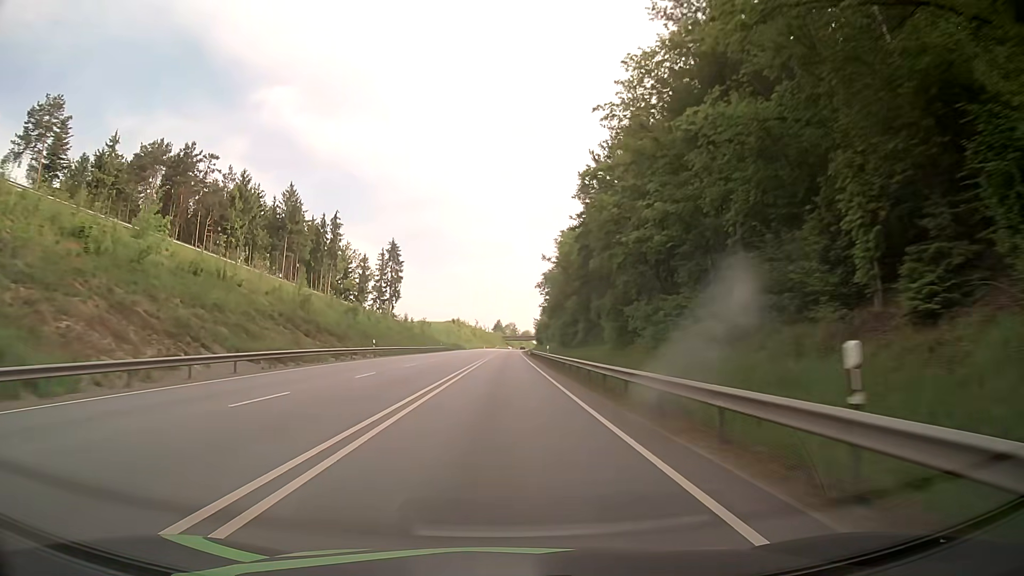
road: primary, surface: asphalt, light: Day
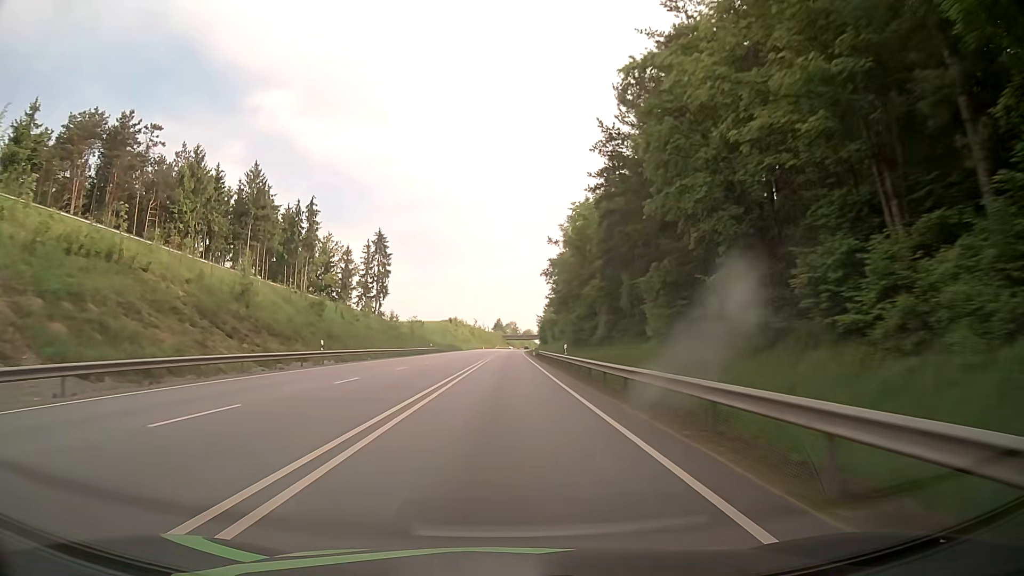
(0.0, +15.5) m; 0°
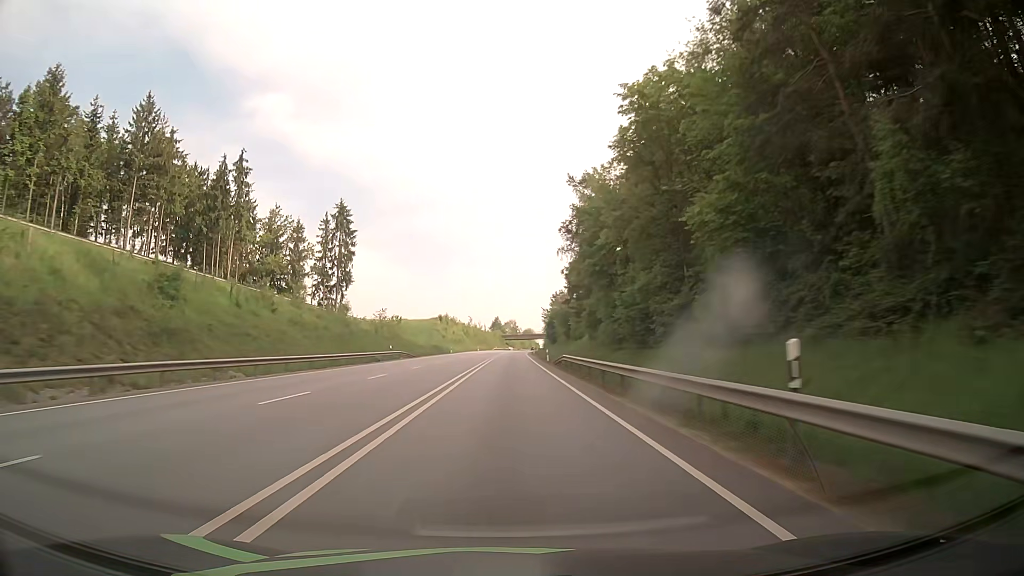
(+0.1, +31.0) m; 0°
(0, +10) (0, +20) (0, +30) (0, +40) (0, +50) (0, +60) (+1, +70) (+1, +80) (+1, +90) (+1, +100) m
